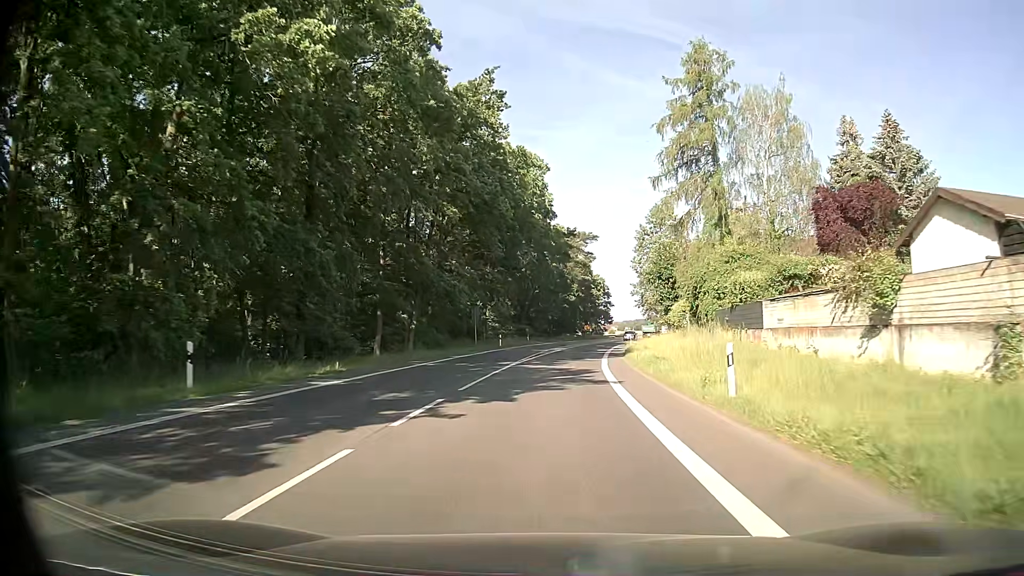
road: secondary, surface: asphalt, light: Day
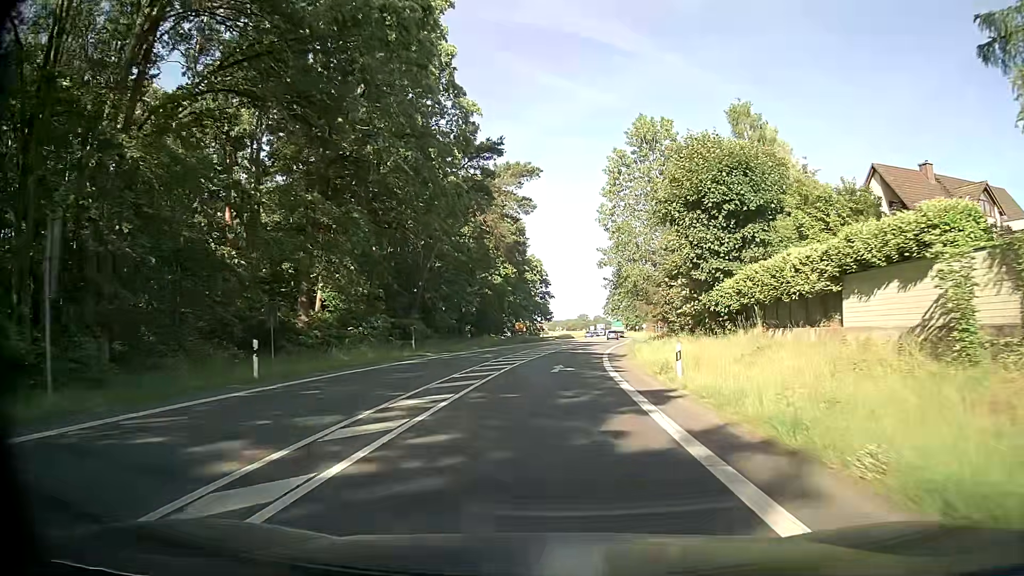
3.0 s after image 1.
(+2.1, +42.6) m; +5°
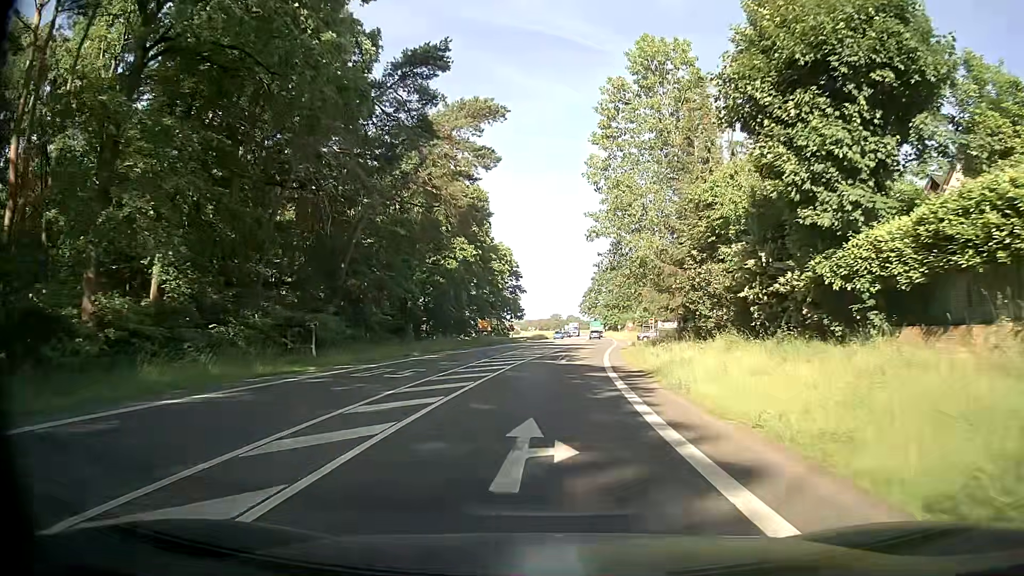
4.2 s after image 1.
(+0.5, +17.1) m; +3°
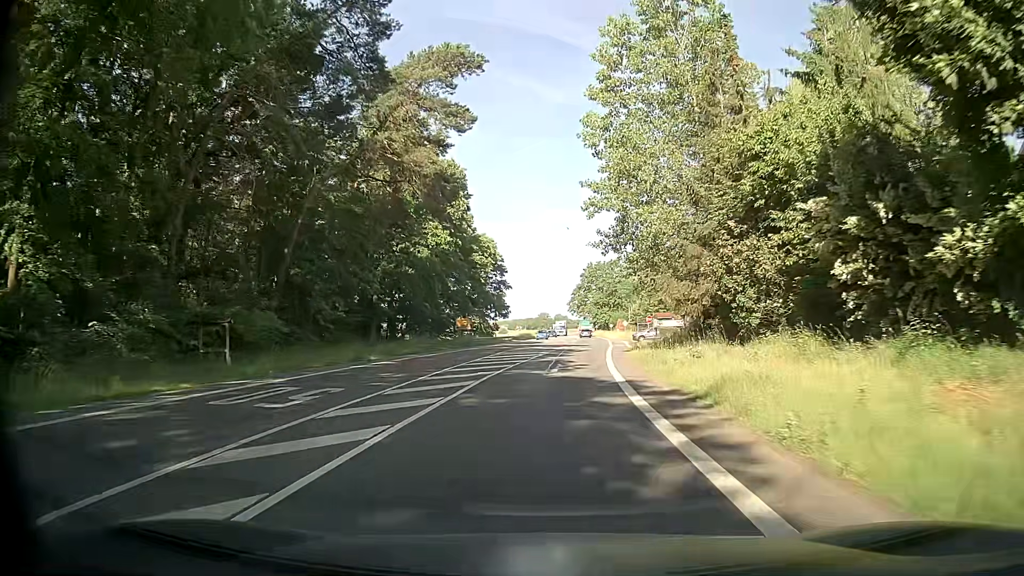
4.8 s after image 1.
(0.0, +8.6) m; +1°
